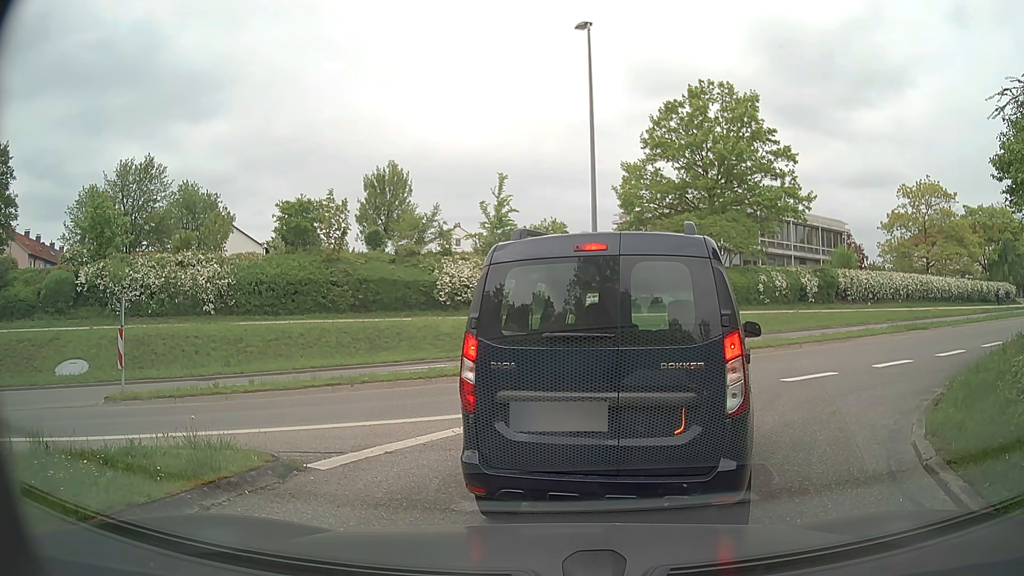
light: Day
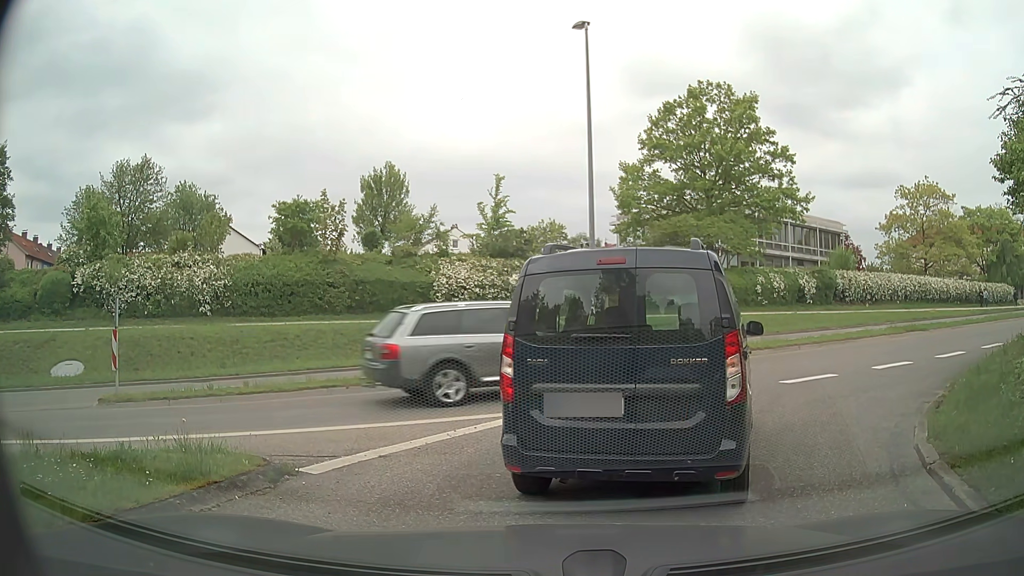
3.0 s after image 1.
(0.0, +0.1) m; 0°
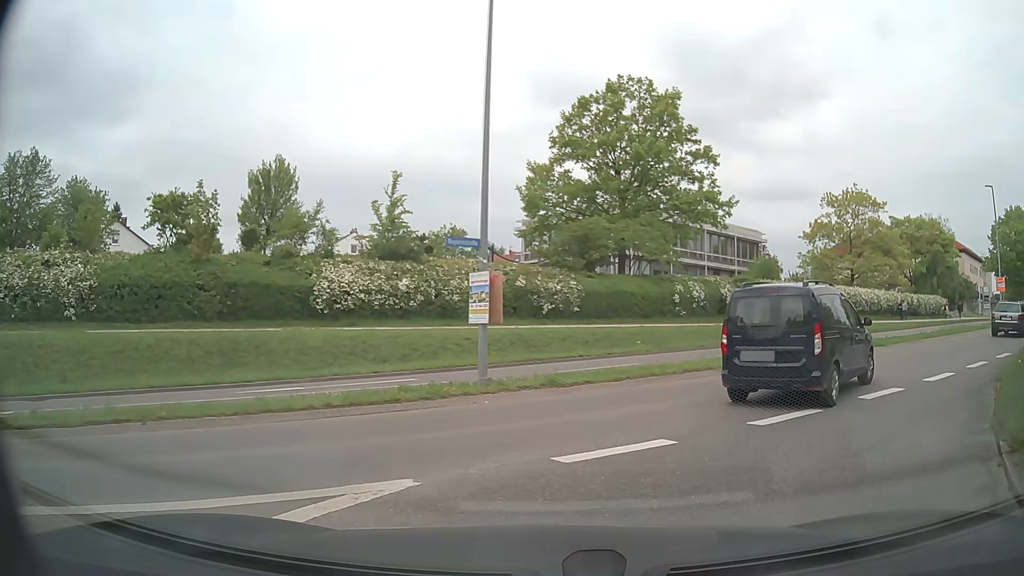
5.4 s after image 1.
(+0.4, +4.3) m; +11°
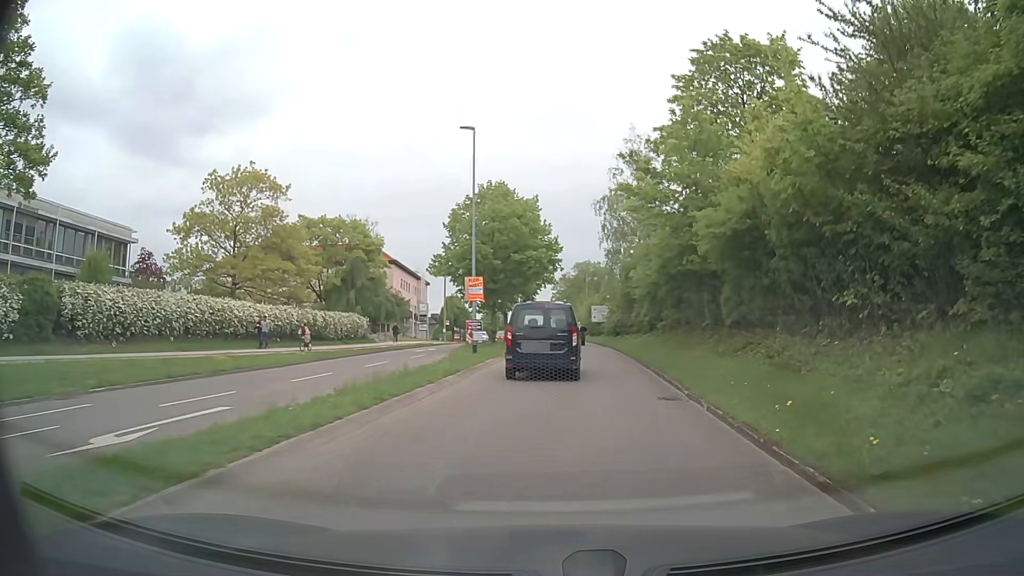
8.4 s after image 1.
(+9.7, +17.4) m; +48°
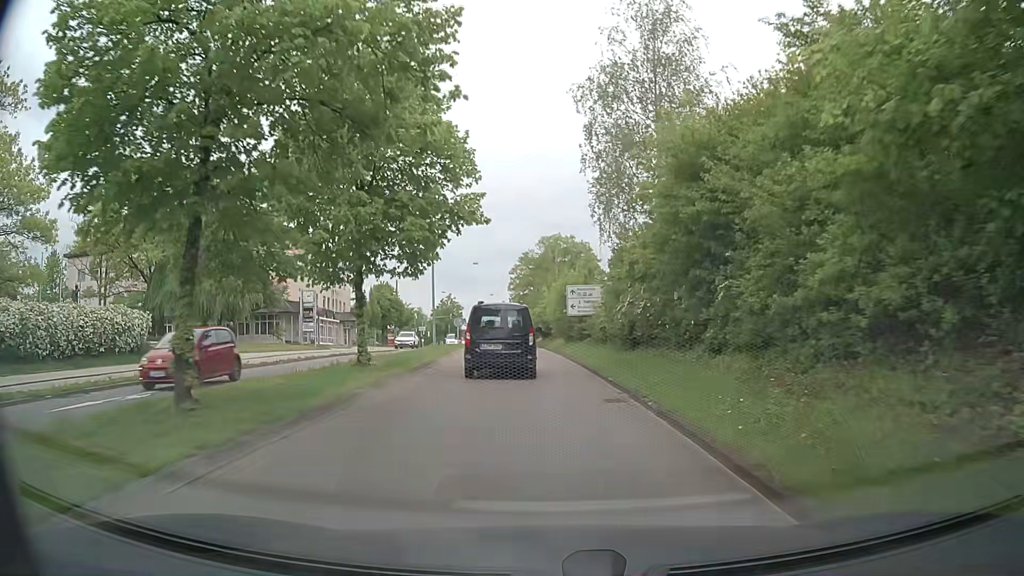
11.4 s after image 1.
(+1.6, +28.1) m; +3°
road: tertiary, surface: asphalt
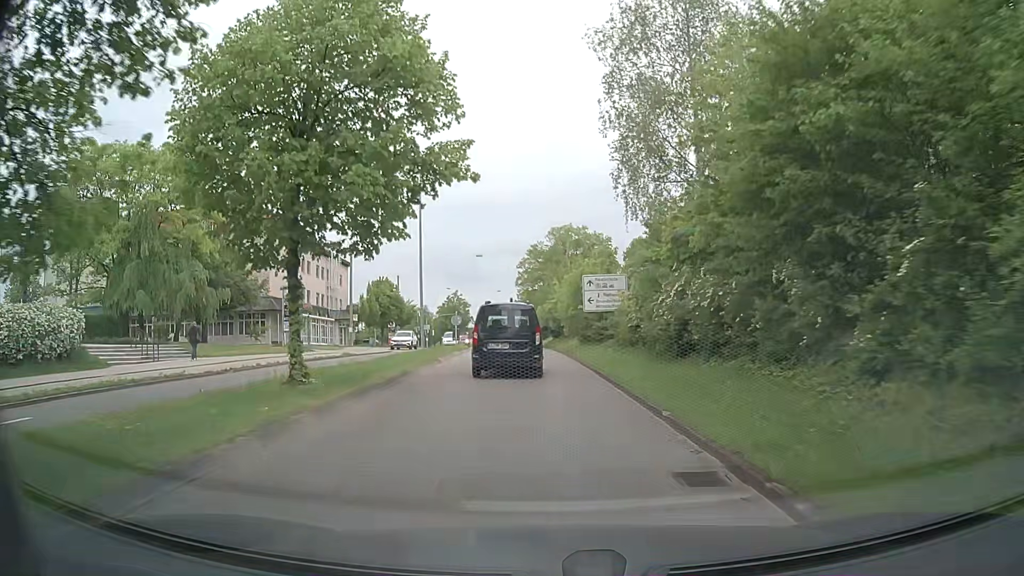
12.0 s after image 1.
(-0.1, +5.9) m; -1°
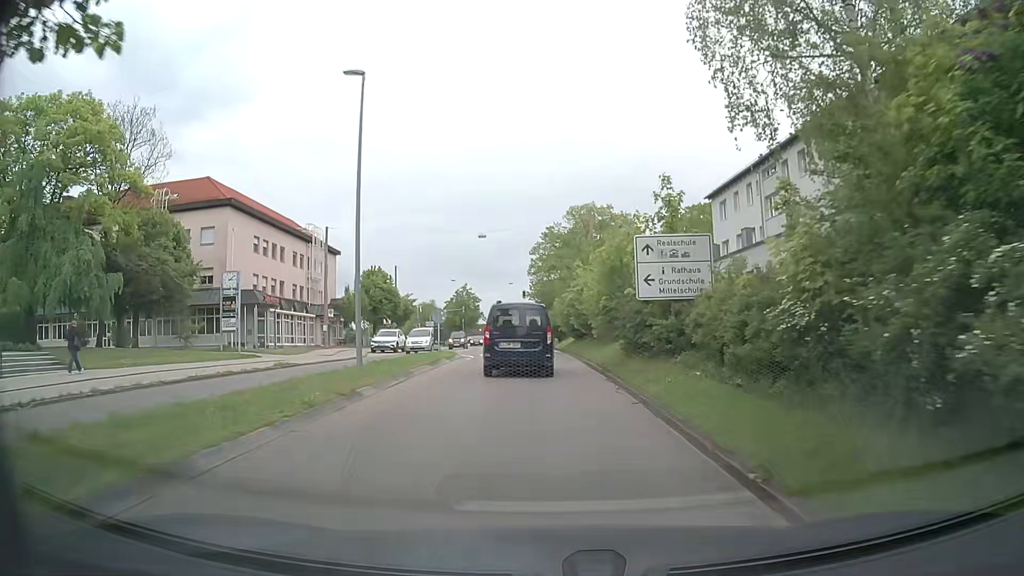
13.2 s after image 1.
(-0.2, +11.6) m; -2°
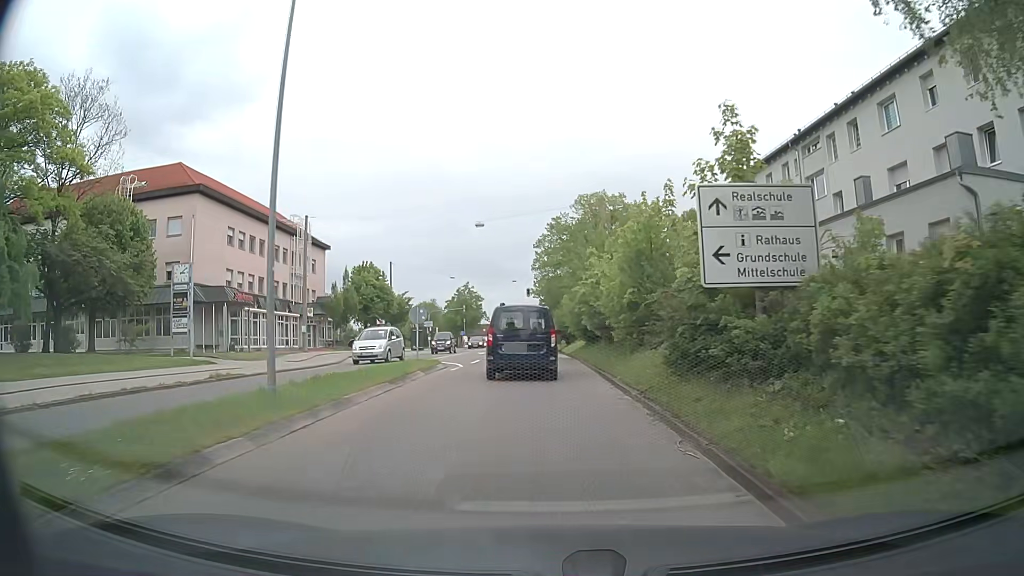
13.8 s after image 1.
(+0.1, +5.8) m; 0°
